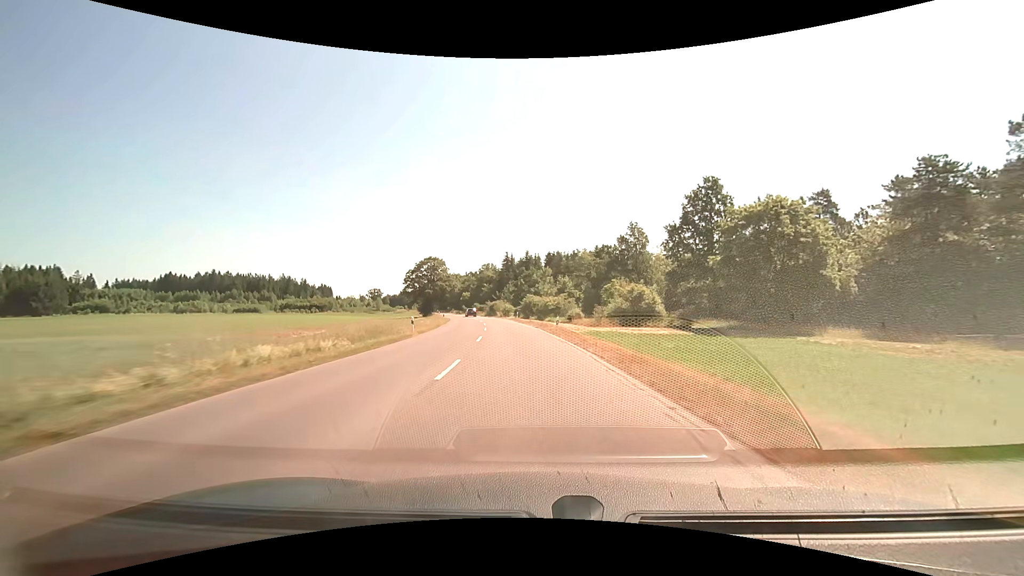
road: tertiary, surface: asphalt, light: Day
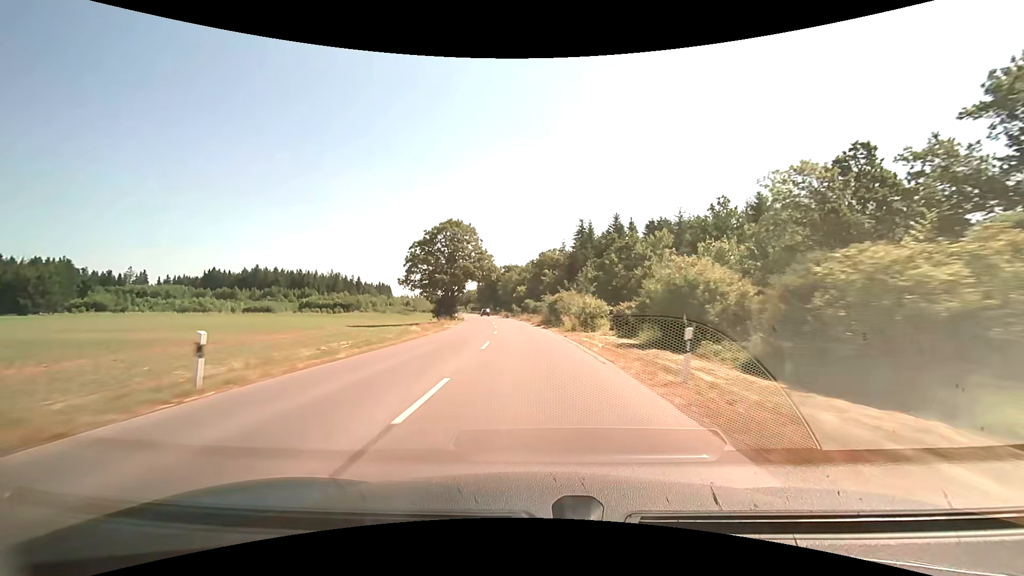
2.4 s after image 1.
(-3.9, +52.3) m; -8°
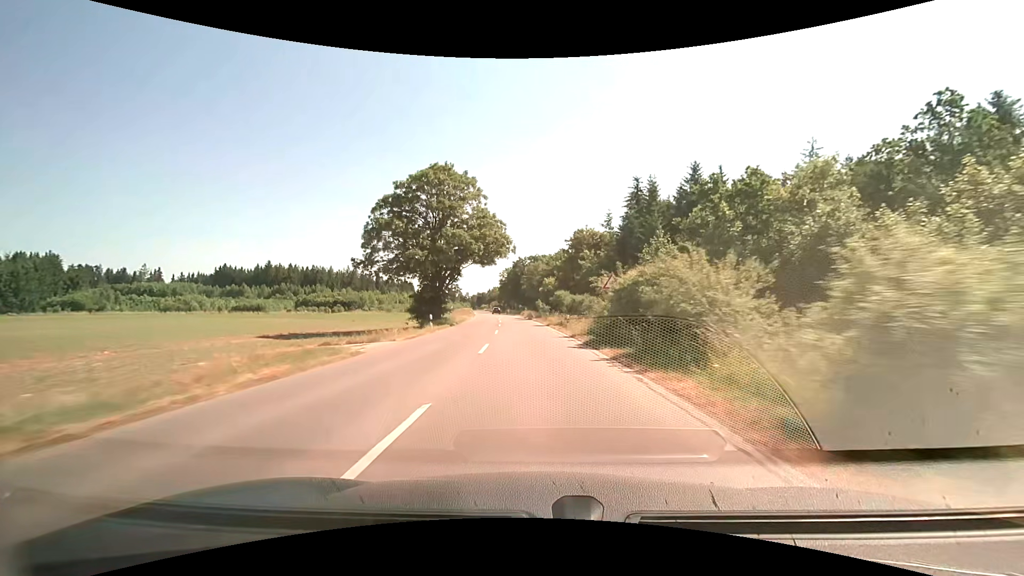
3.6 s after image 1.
(-0.7, +26.7) m; -3°
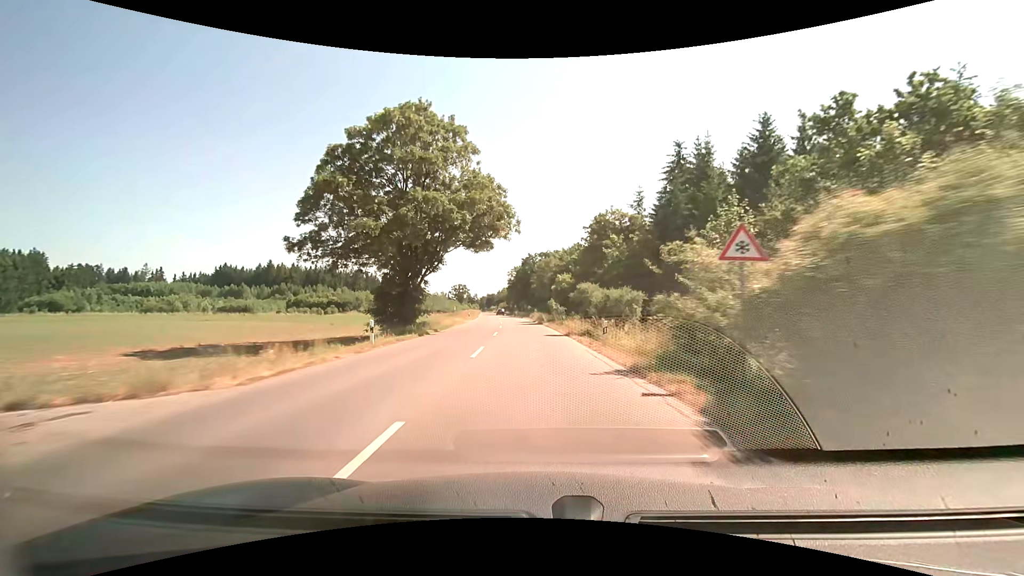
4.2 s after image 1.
(-0.2, +13.5) m; -1°
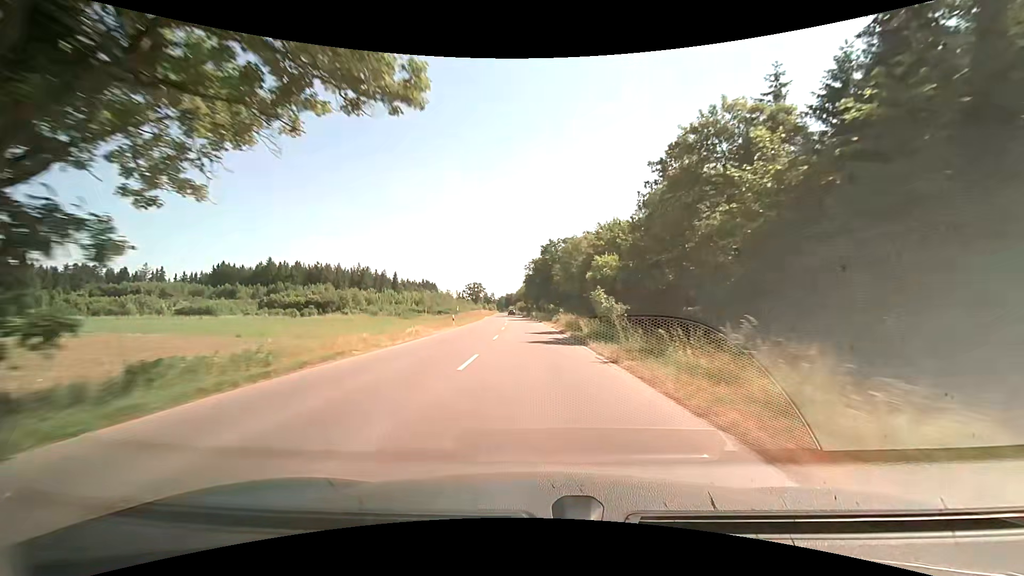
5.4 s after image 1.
(-0.6, +27.1) m; -2°
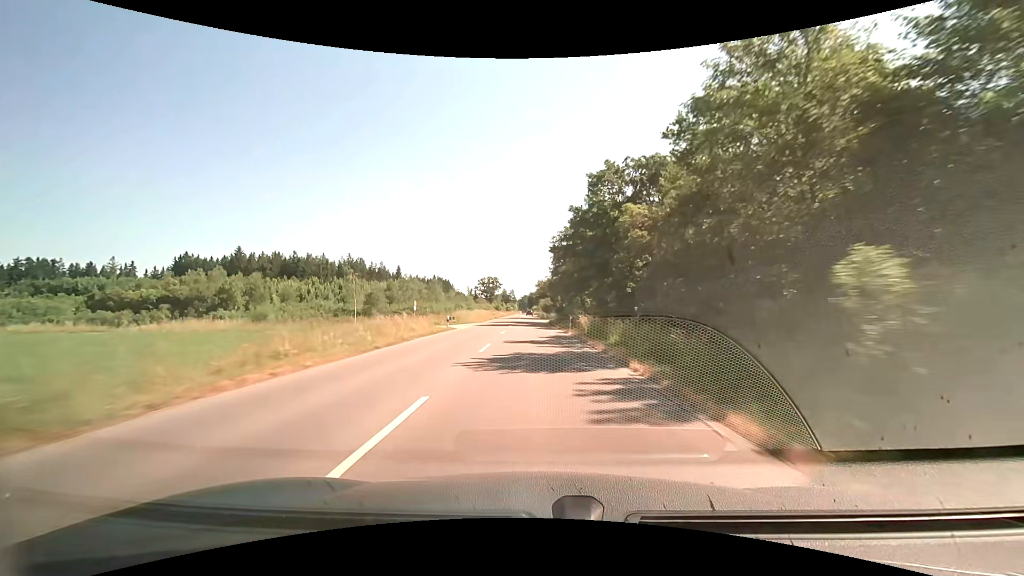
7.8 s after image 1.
(-1.9, +55.5) m; -3°
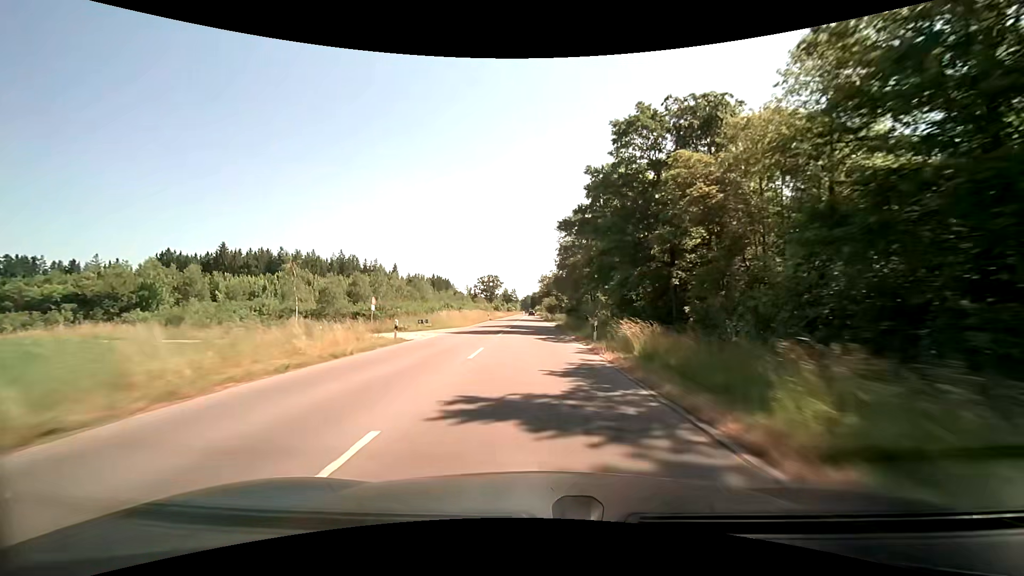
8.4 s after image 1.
(0.0, +14.1) m; 0°
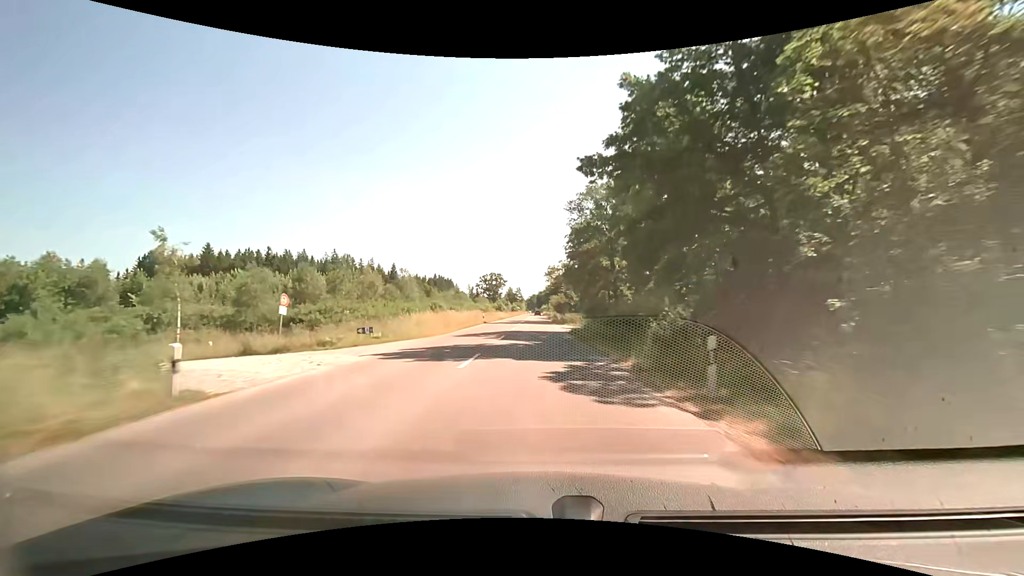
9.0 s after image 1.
(0.0, +14.3) m; 0°
